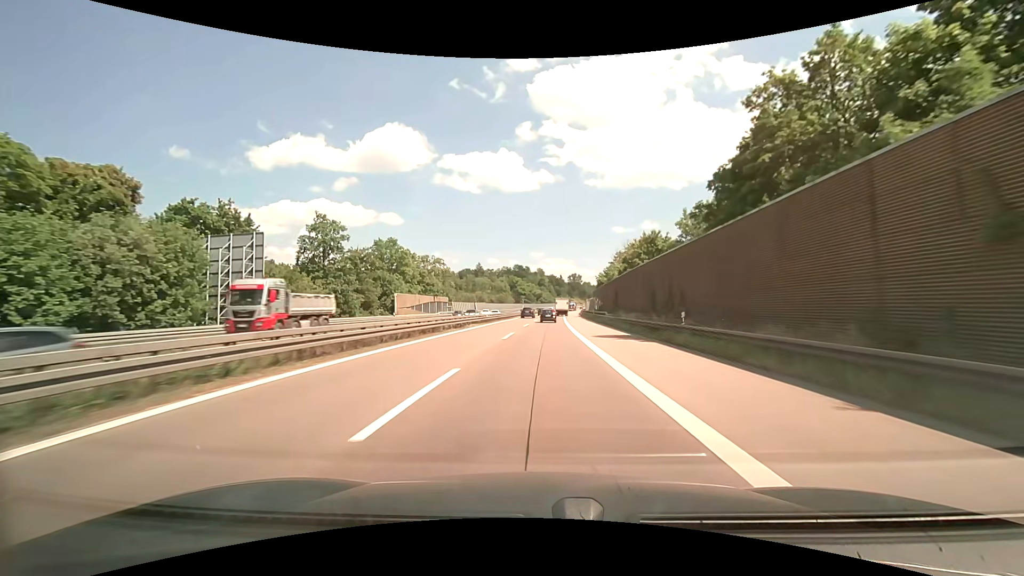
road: motorway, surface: asphalt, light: Day
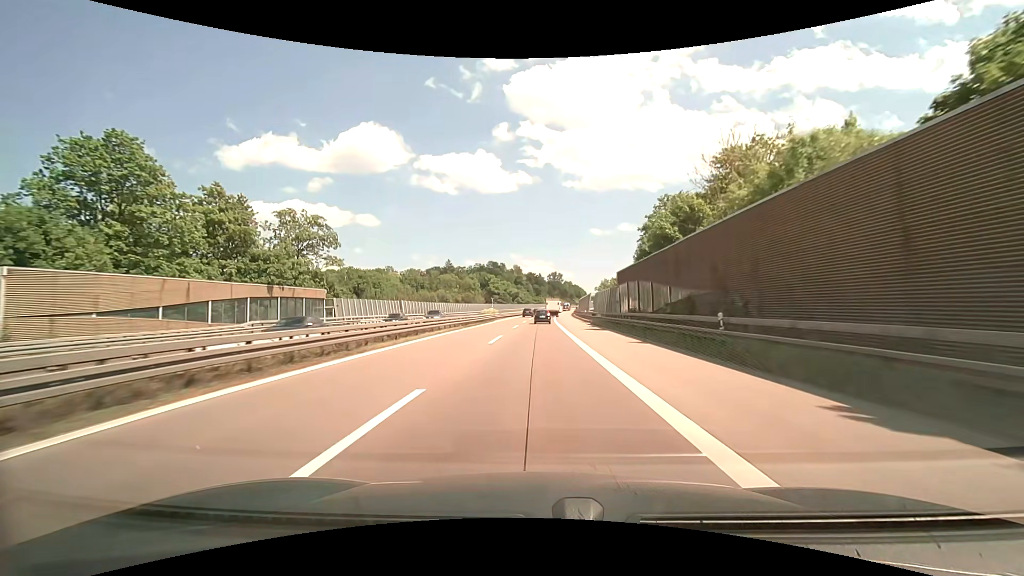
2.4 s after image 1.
(+1.5, +56.8) m; +3°
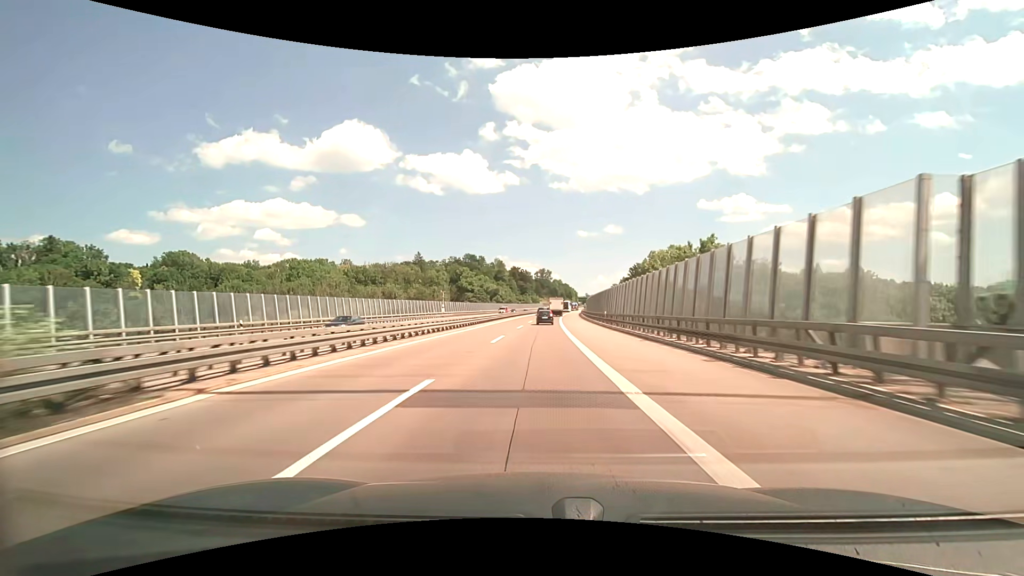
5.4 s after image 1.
(+0.8, +70.6) m; +2°
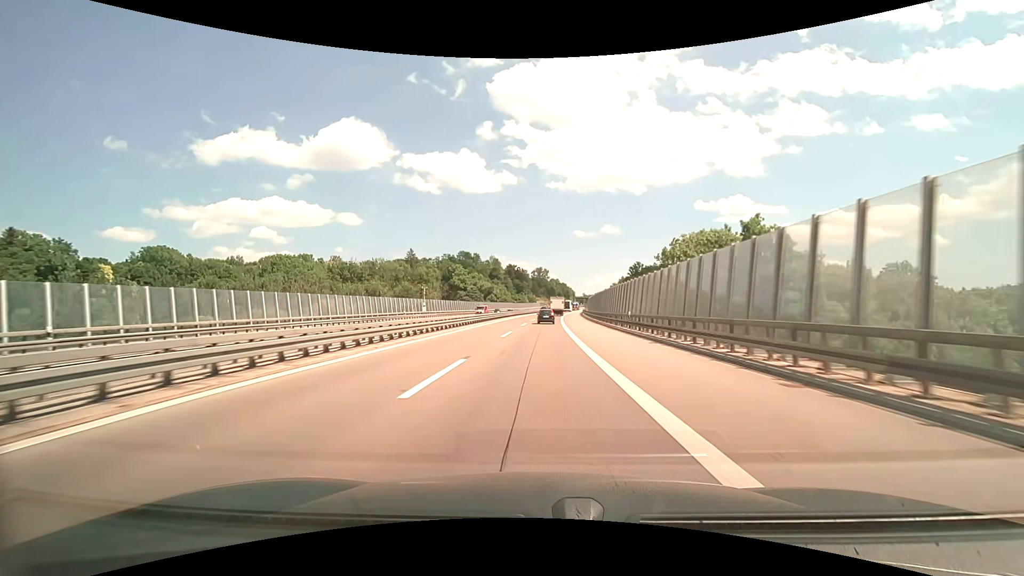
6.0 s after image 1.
(0.0, +14.1) m; 0°
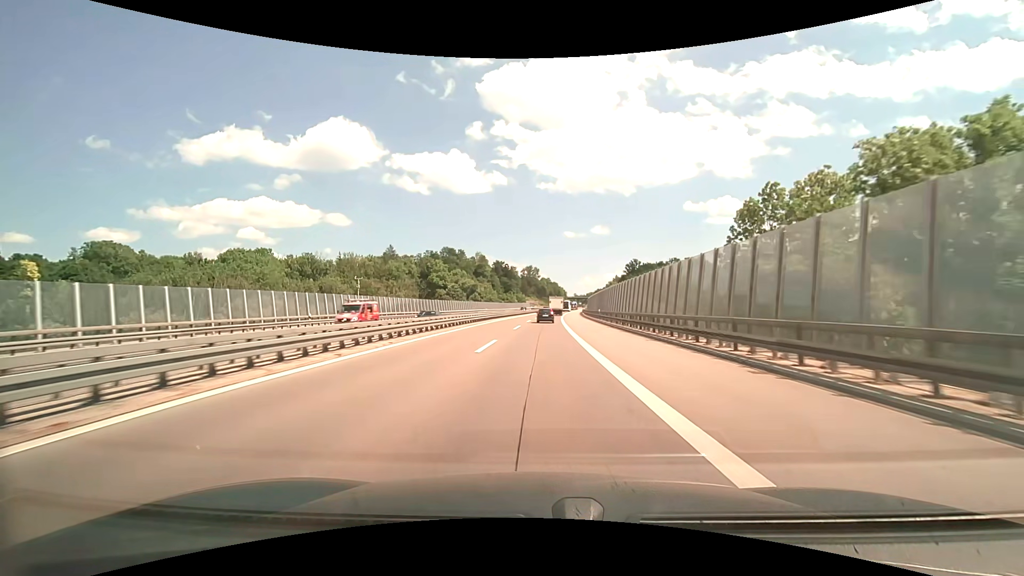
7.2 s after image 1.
(+0.3, +28.2) m; +1°
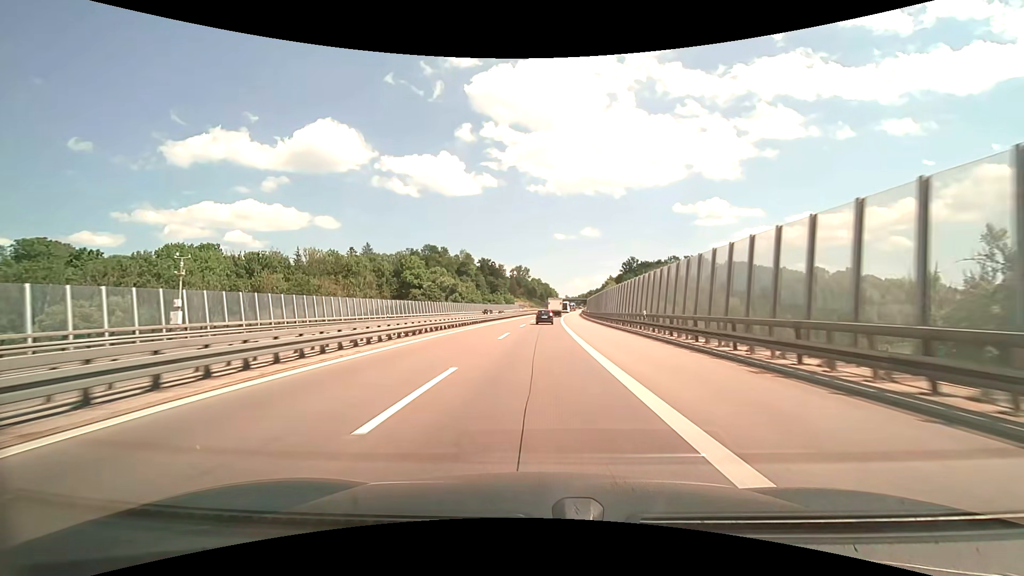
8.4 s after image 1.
(+0.3, +28.1) m; +1°
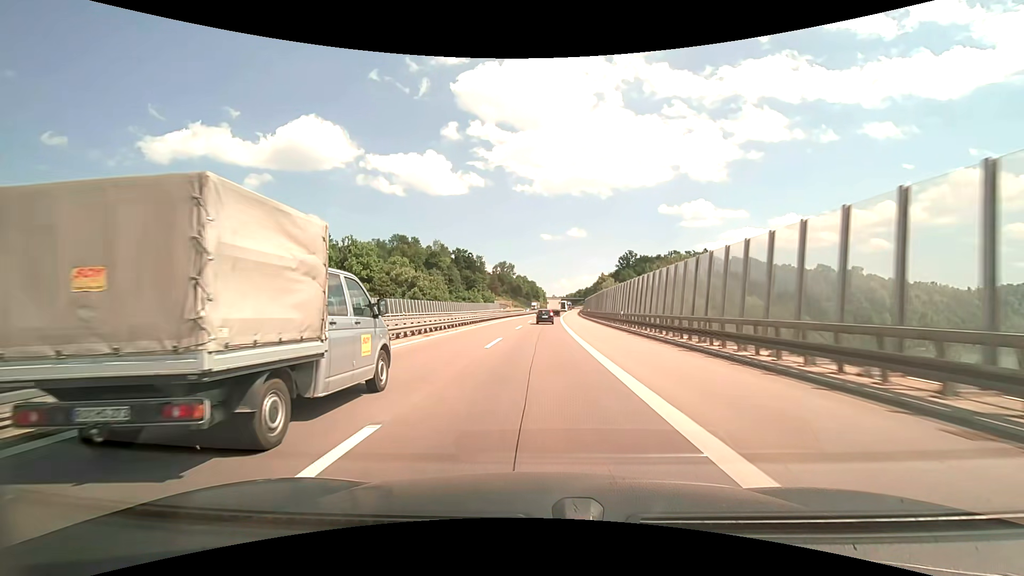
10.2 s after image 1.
(+0.6, +41.6) m; +2°
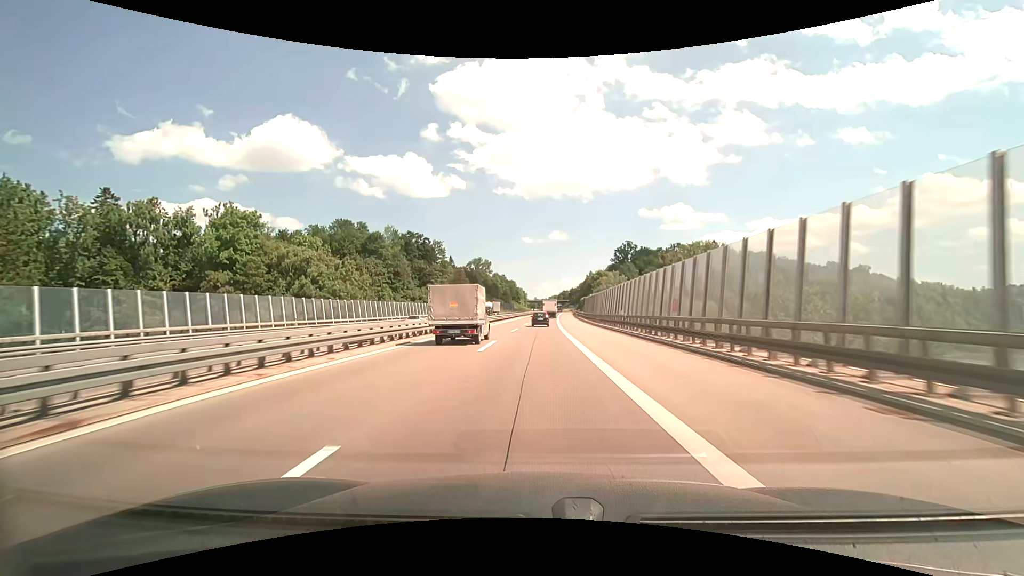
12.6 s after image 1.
(+1.1, +54.7) m; +2°
(0, +10) (0, +20) (0, +30) (0, +40) (+1, +50) (+1, +60) (+1, +70) (+1, +80) (+2, +90) (+2, +100) m
